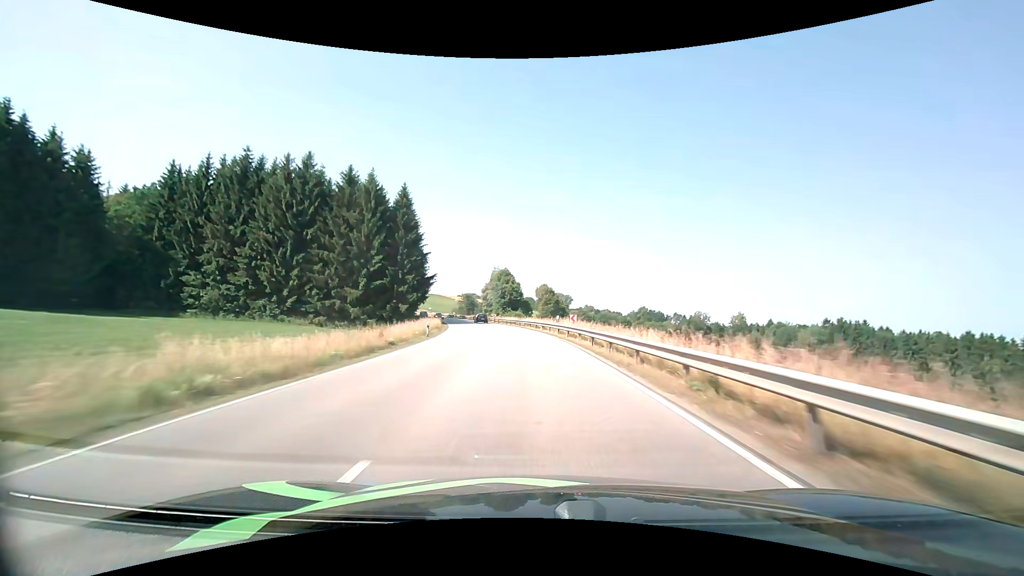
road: primary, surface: asphalt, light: Day
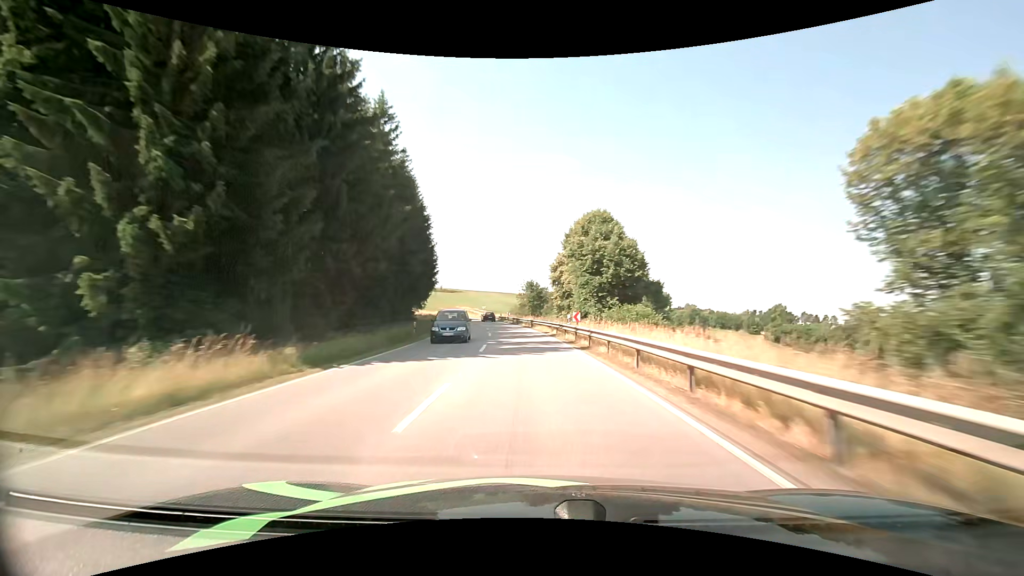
(-4.7, +56.0) m; -10°
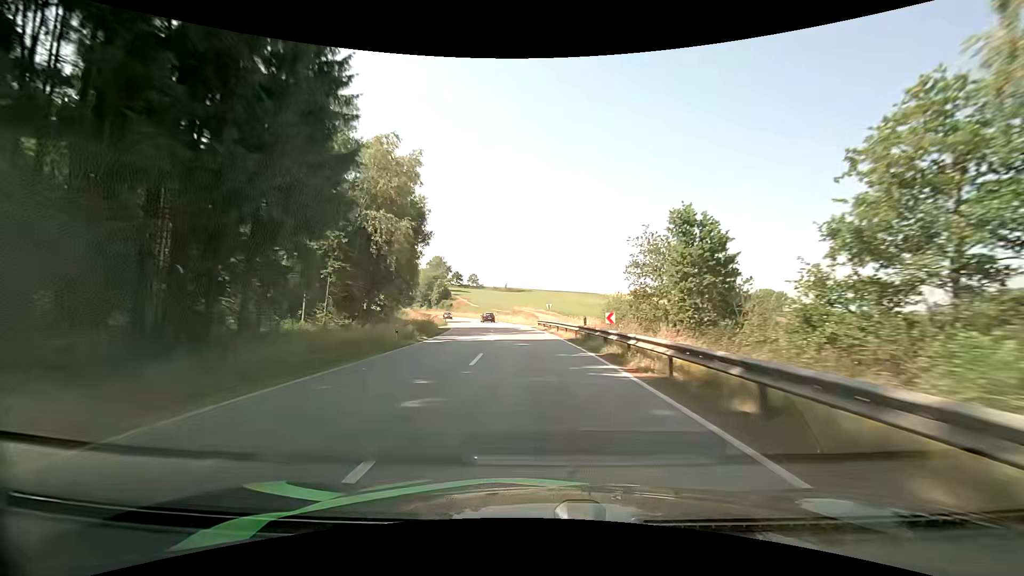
(-4.6, +53.9) m; -10°
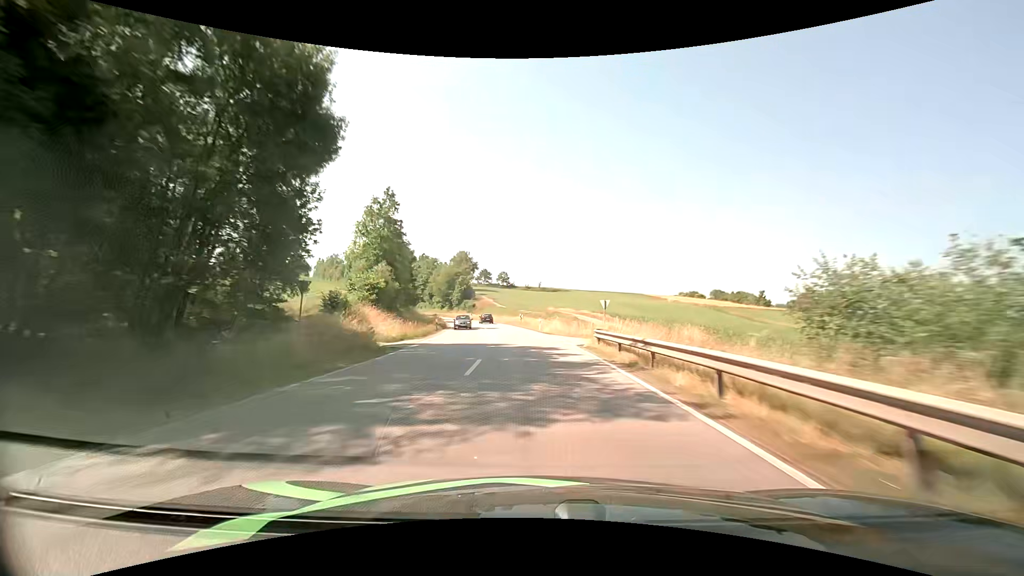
(-0.8, +26.1) m; -4°
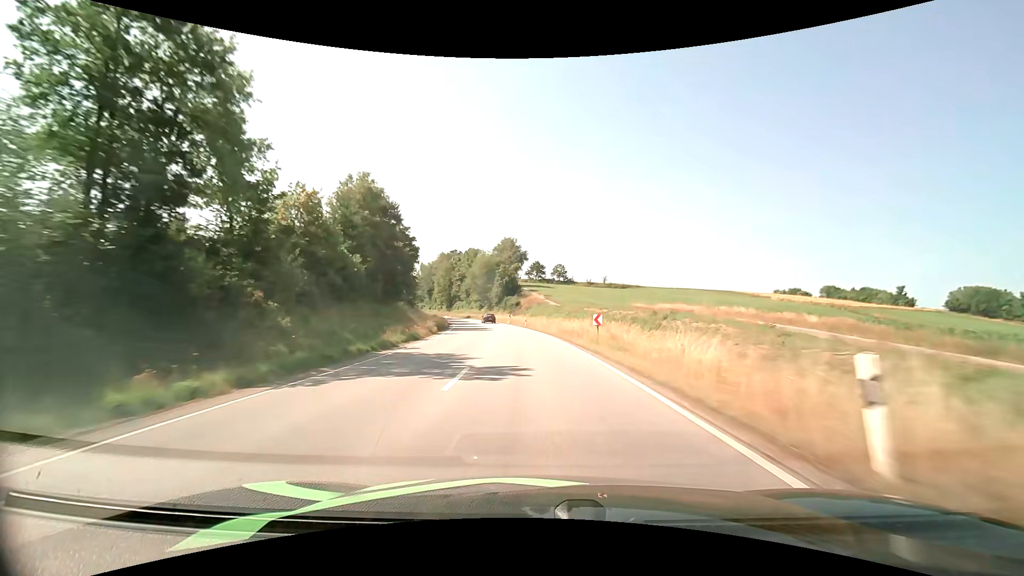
(-2.1, +39.0) m; -7°
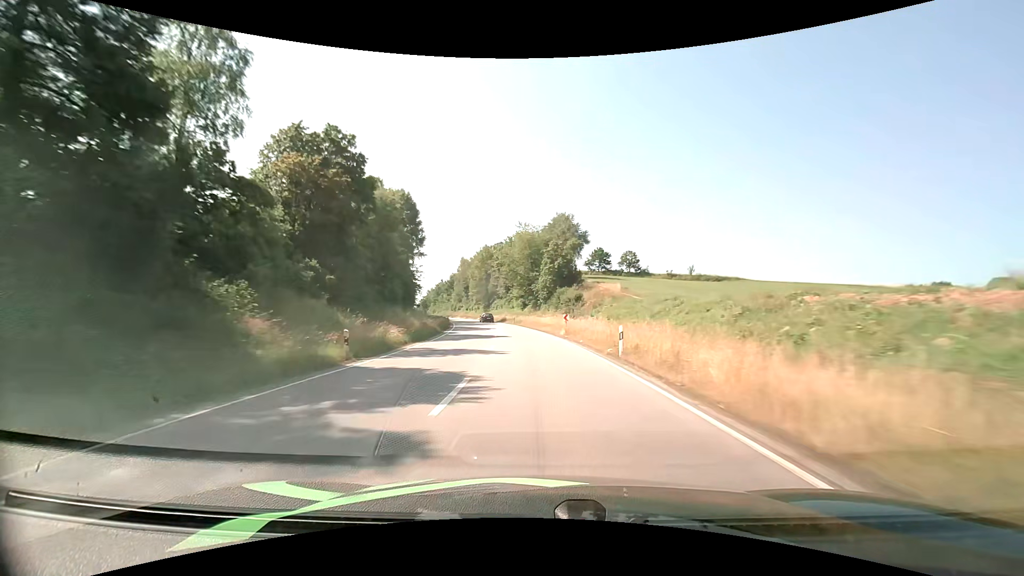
(-2.1, +39.2) m; -6°
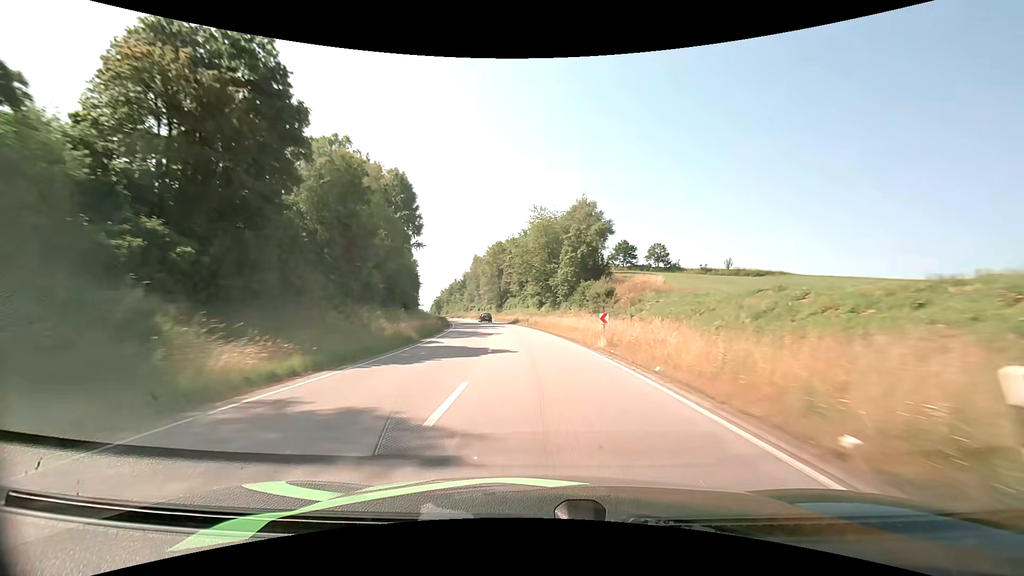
(-0.3, +13.1) m; -2°
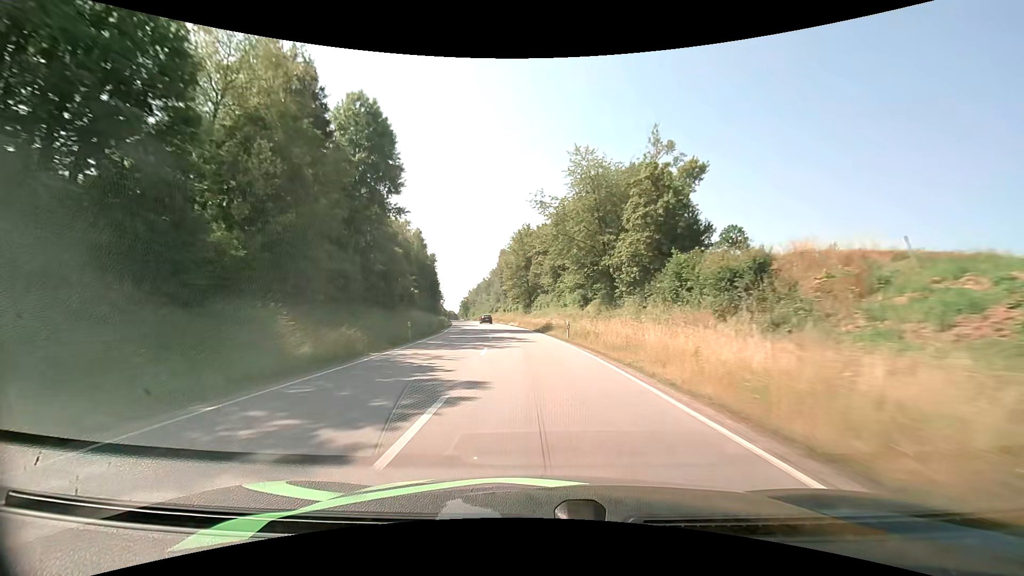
(-1.0, +26.1) m; -4°
(0, +10) (-1, +20) (-1, +30) (-2, +40) (-3, +50) (-5, +60) (-7, +70) (-8, +79) (-10, +89) (-12, +99) m
